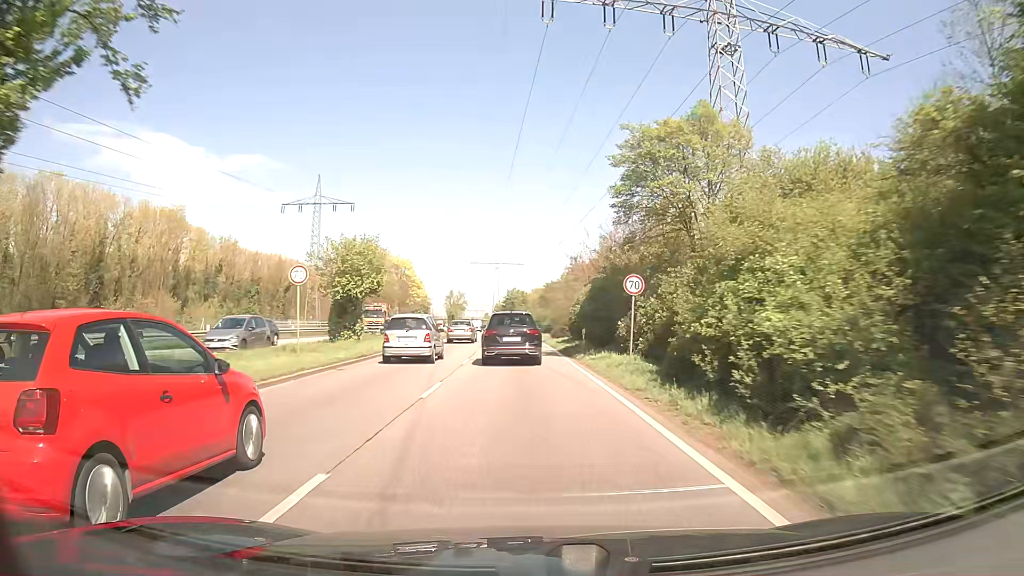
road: primary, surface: asphalt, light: Day
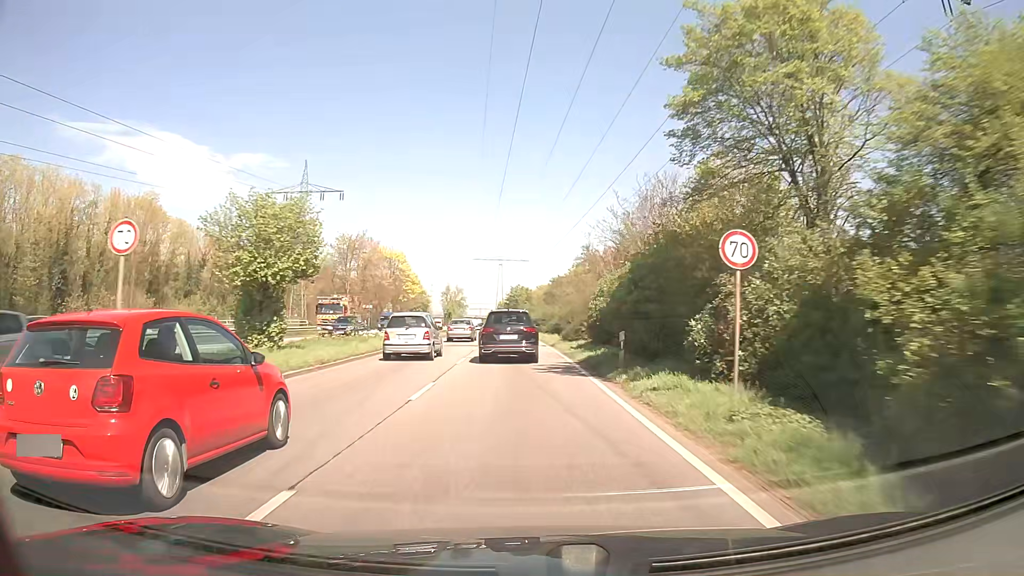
(0.0, +9.8) m; 0°
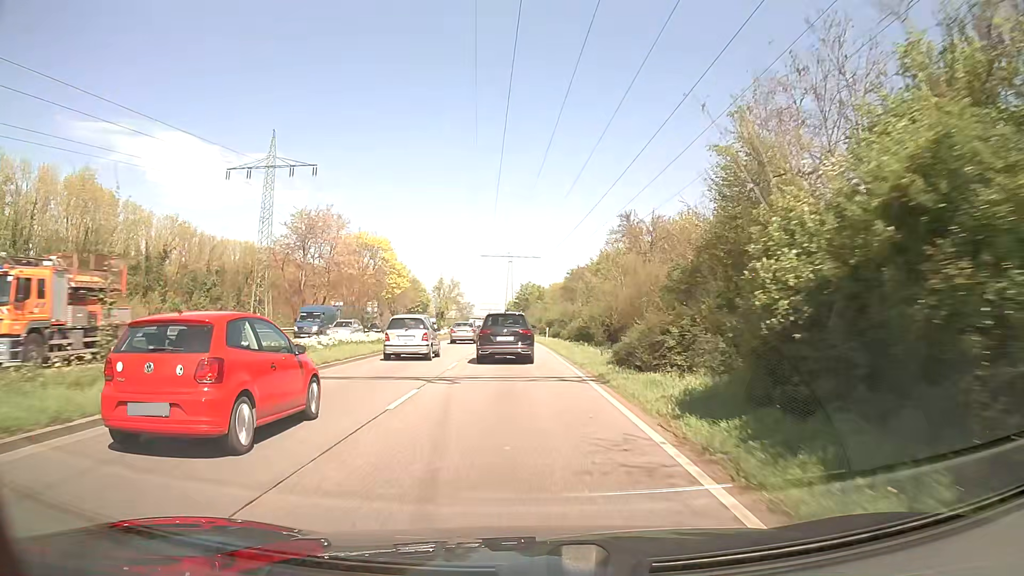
(-0.2, +19.4) m; -1°
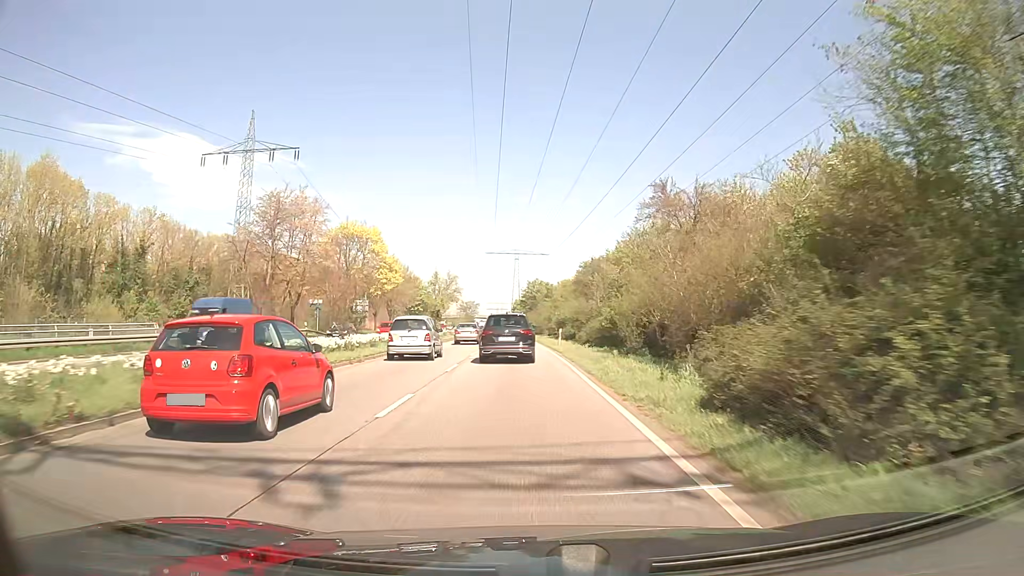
(-0.1, +9.7) m; -1°
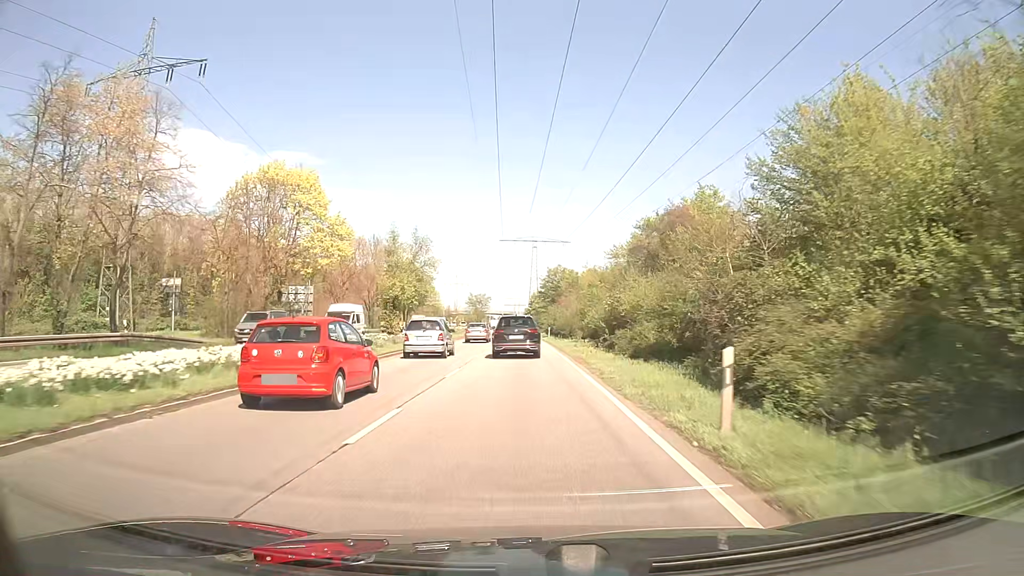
(-0.4, +29.4) m; -1°
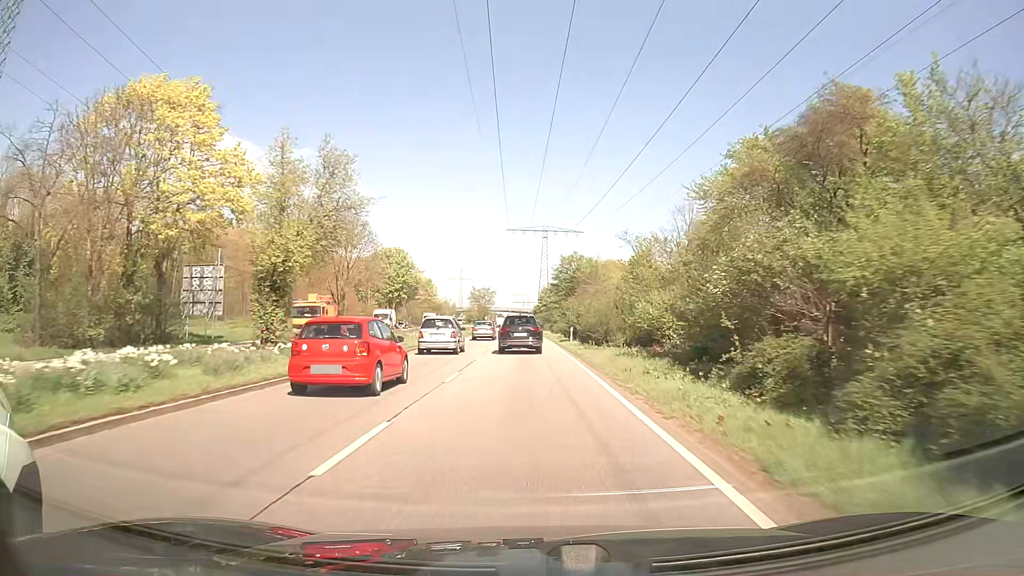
(-0.1, +20.0) m; -1°
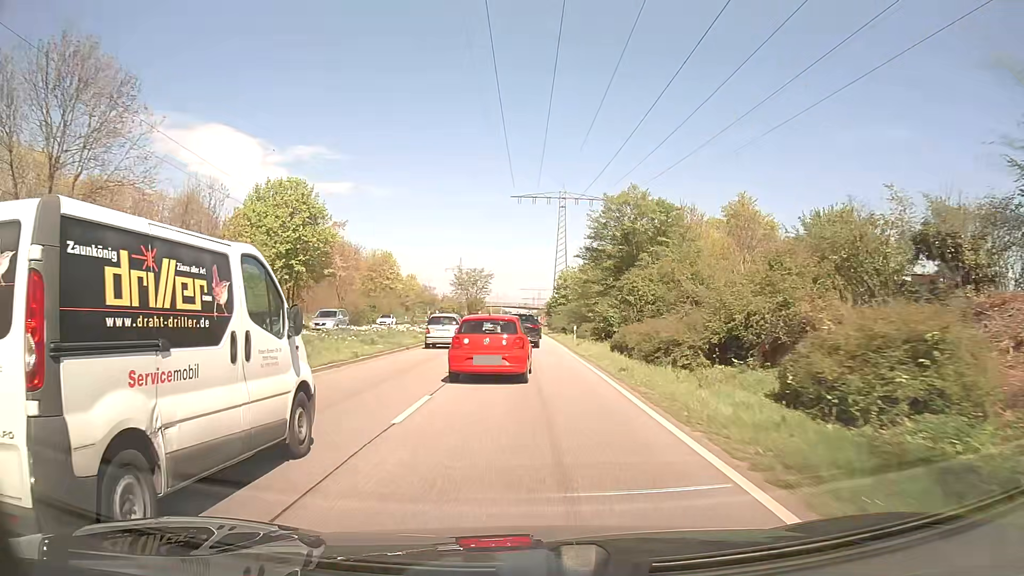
(-0.5, +52.1) m; -1°
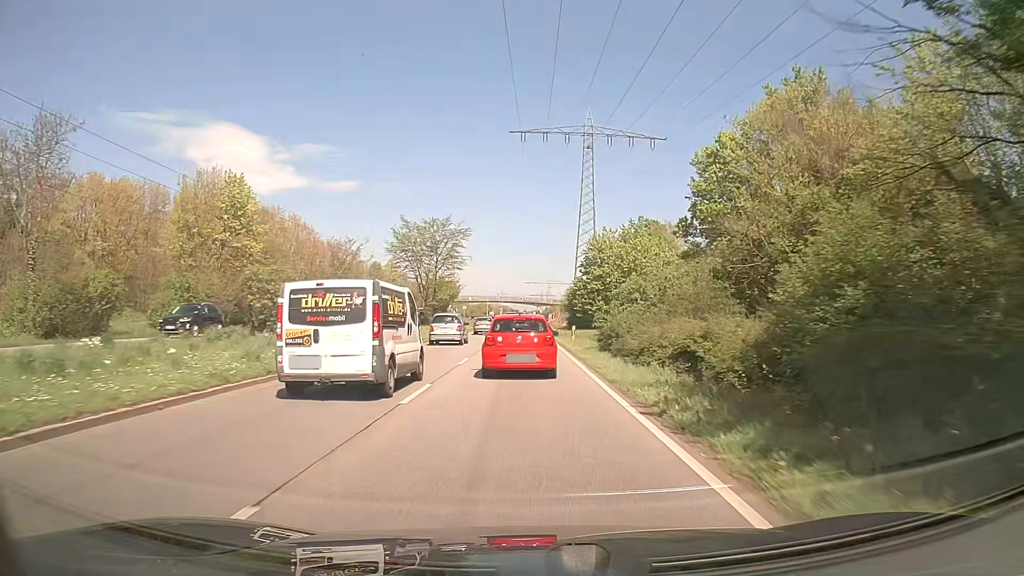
(-0.2, +52.6) m; -1°
(0, +10) (0, +20) (0, +30) (0, +40) (0, +50) (0, +60) (0, +70) (0, +80) (0, +90) (0, +100) m
